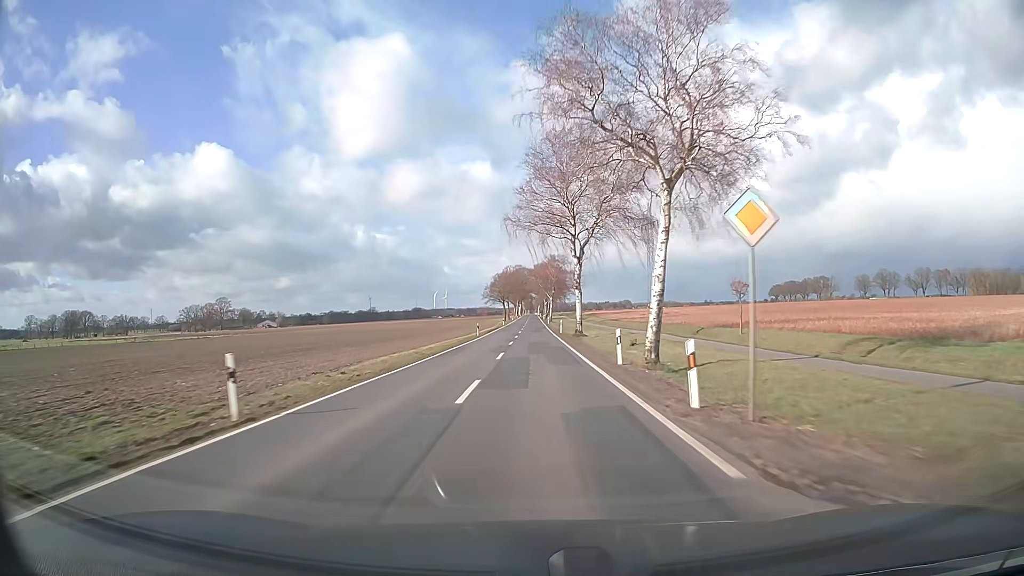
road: secondary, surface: asphalt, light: Day
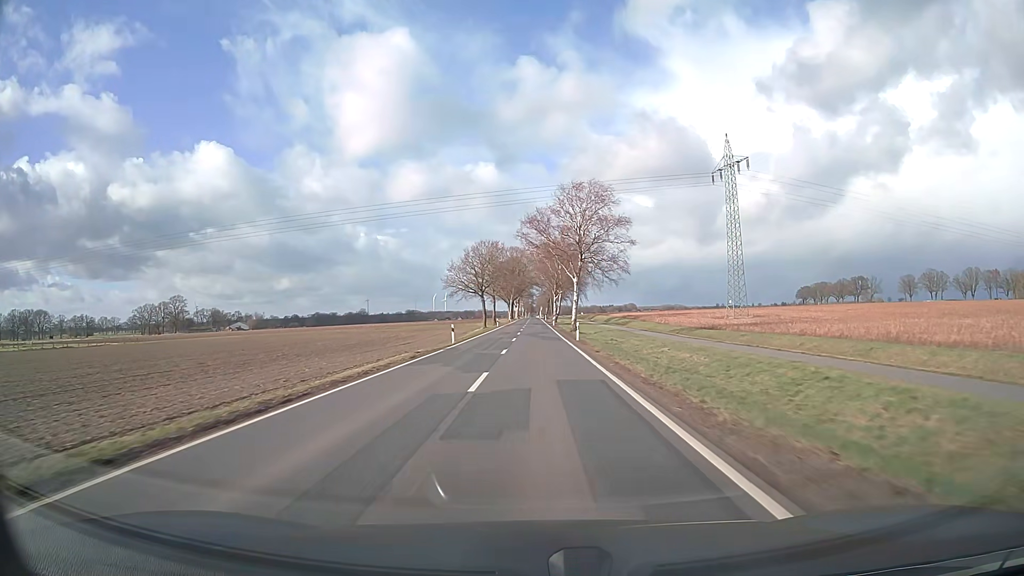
(+0.1, +71.4) m; 0°
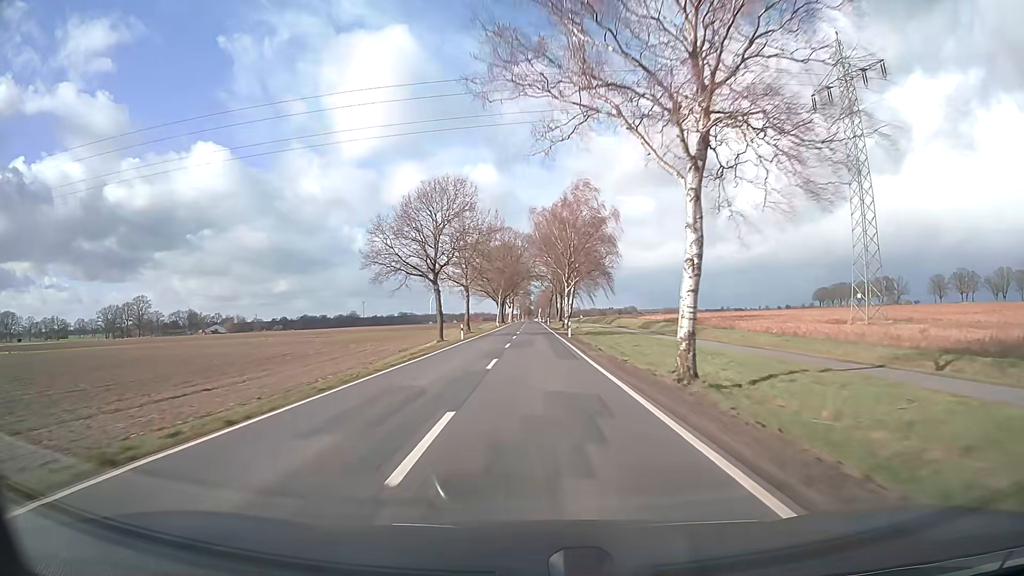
(0.0, +42.9) m; 0°
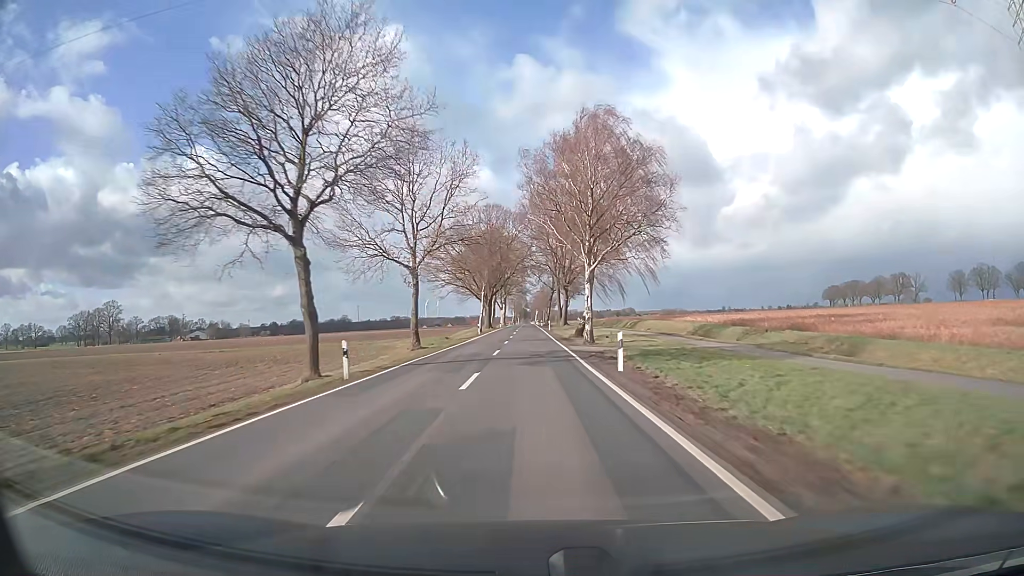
(+0.1, +28.8) m; 0°
(0, +10) (0, +20) (0, +30) (0, +40) (0, +50) (0, +60) (0, +70) (0, +80) (-1, +90) (-1, +100) m
